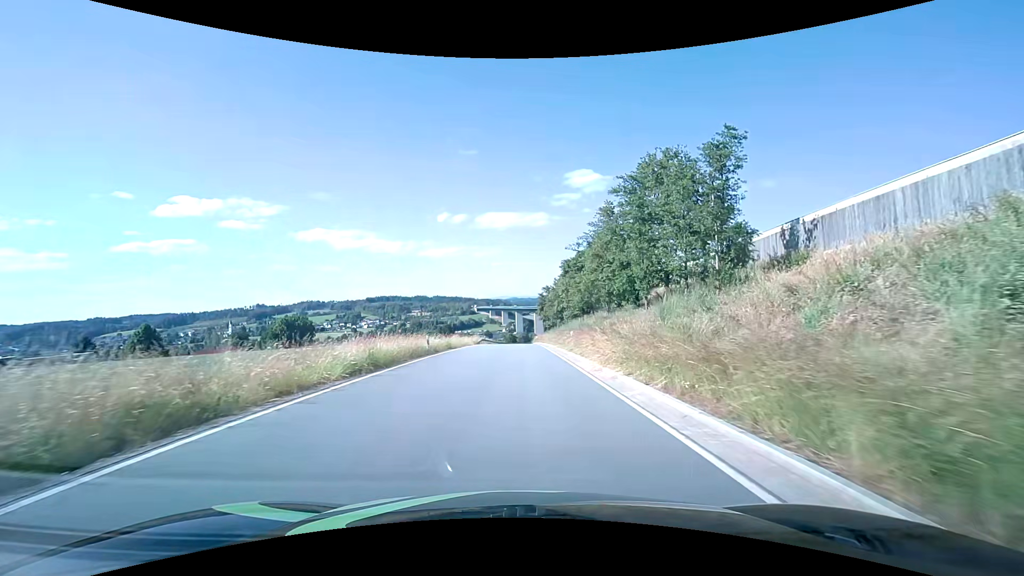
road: unclassified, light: Day
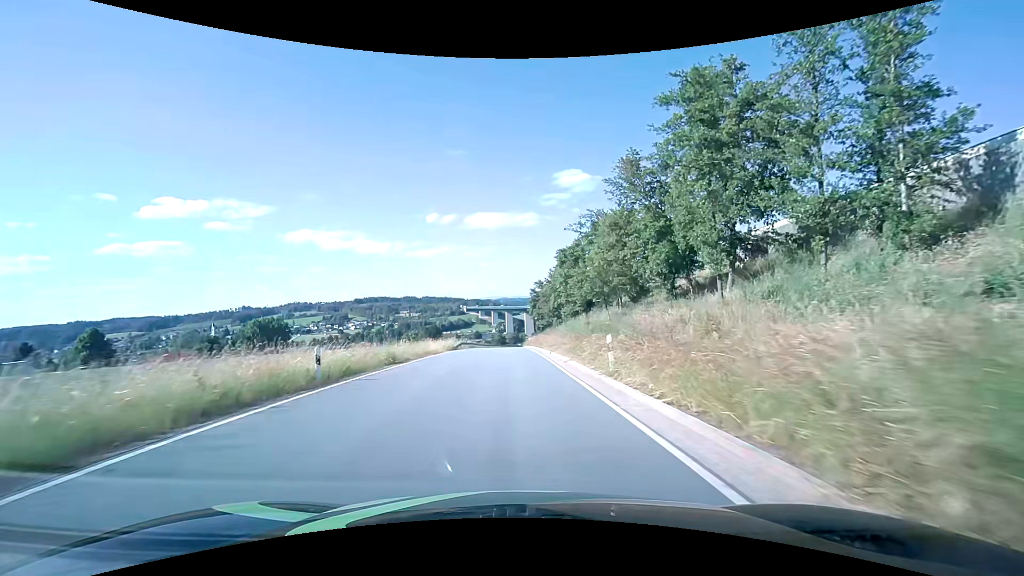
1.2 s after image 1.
(+0.1, +14.0) m; +1°
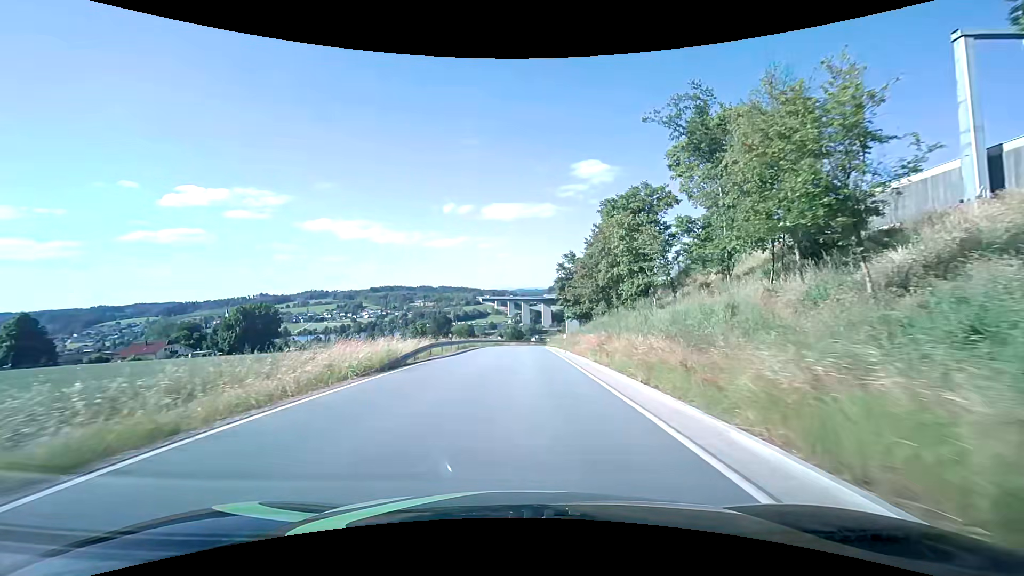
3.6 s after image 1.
(-0.7, +28.8) m; -2°
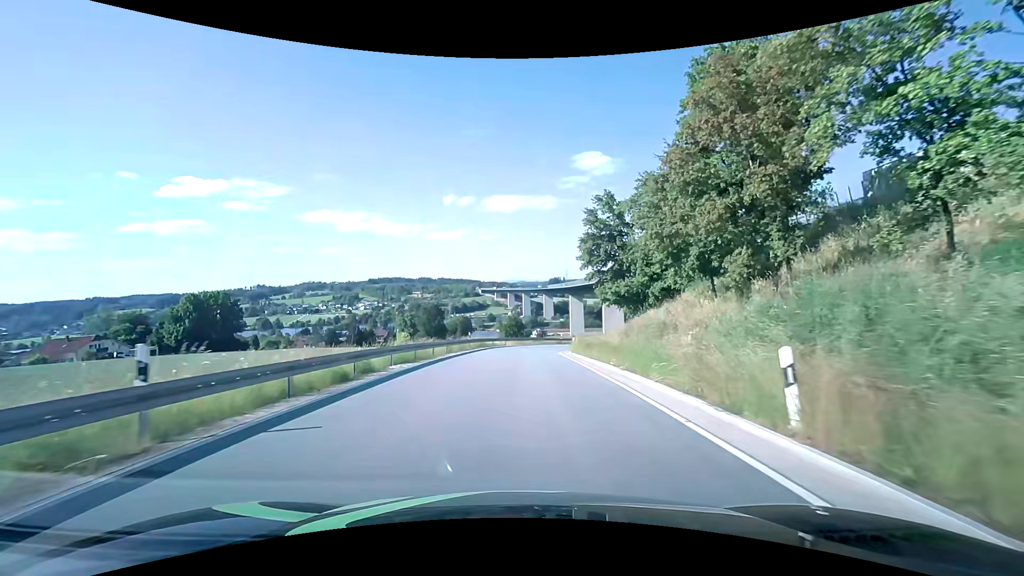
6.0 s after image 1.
(+0.1, +29.3) m; 0°
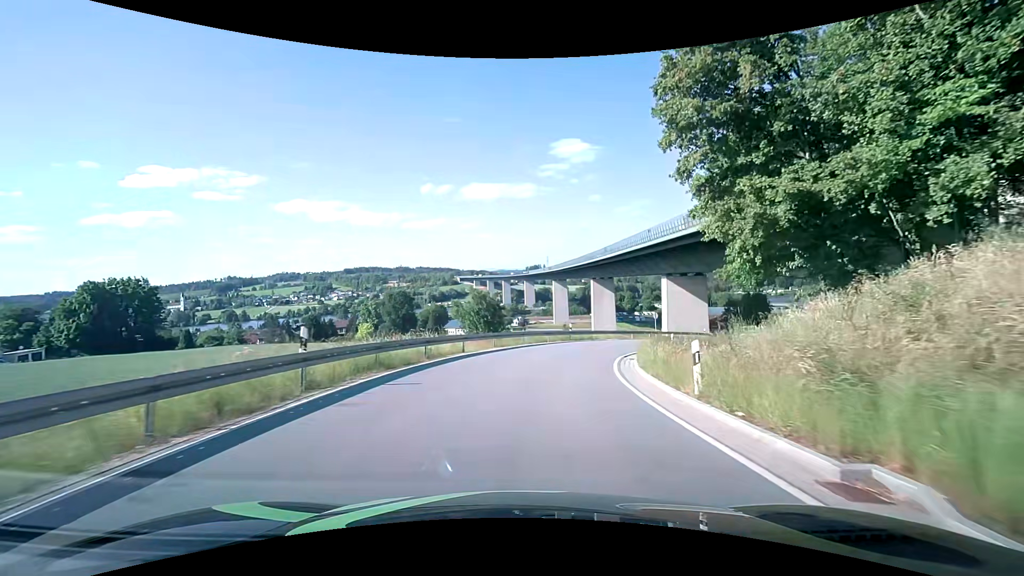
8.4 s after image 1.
(+0.1, +27.8) m; +2°
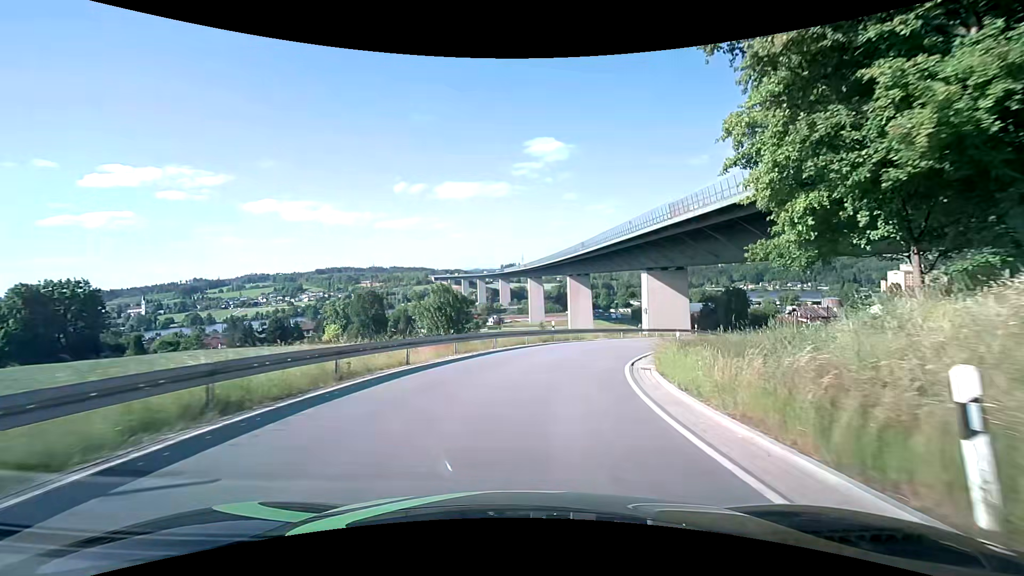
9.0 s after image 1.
(+0.2, +6.5) m; +3°
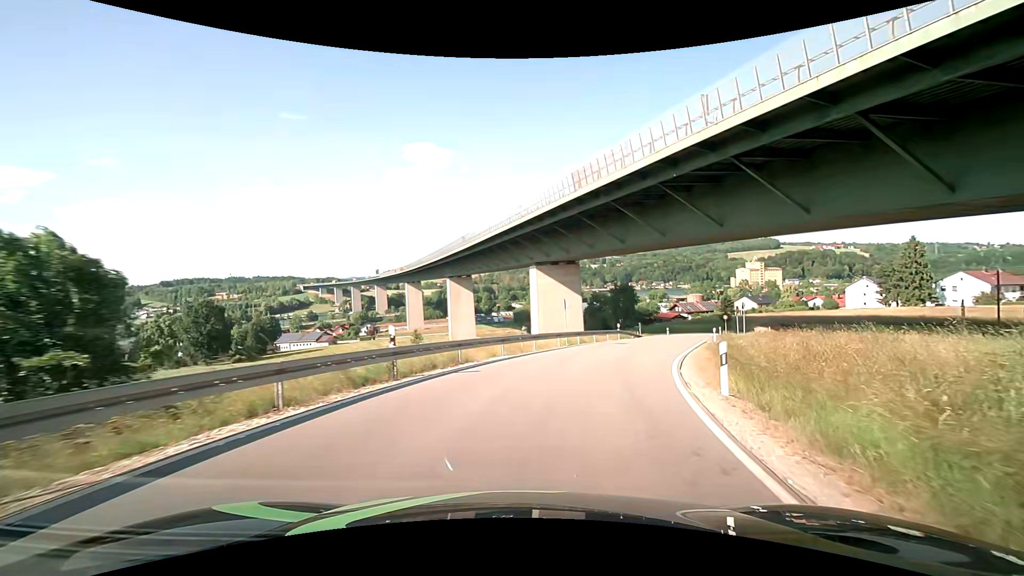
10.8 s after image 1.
(+1.8, +18.2) m; +13°
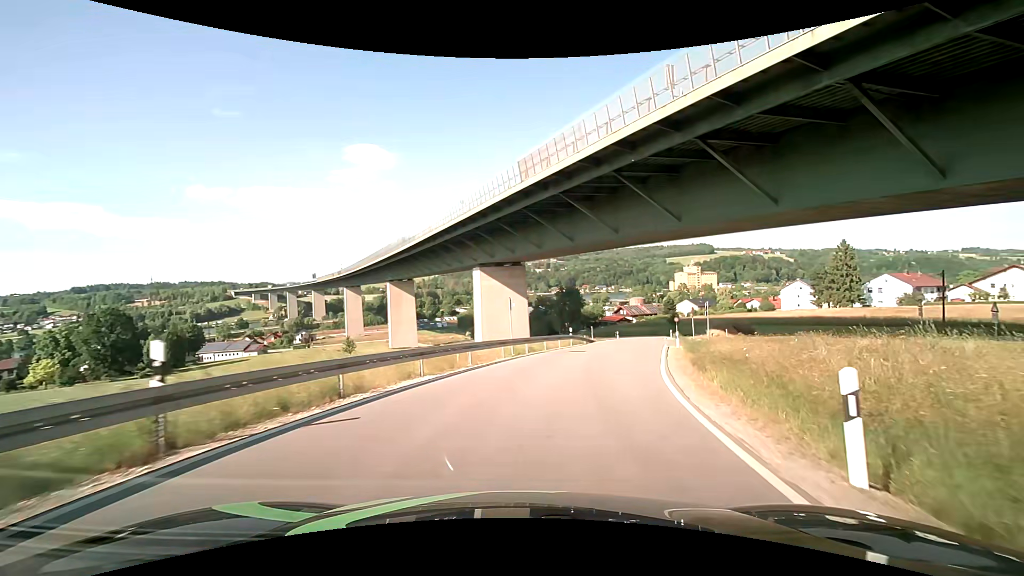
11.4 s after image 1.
(+0.3, +5.7) m; +6°
(+1, +10) (+3, +20) (+5, +29) (+8, +39) (+11, +48) (+15, +58) (+18, +67) (+21, +77) (+22, +87) (+22, +97) m
